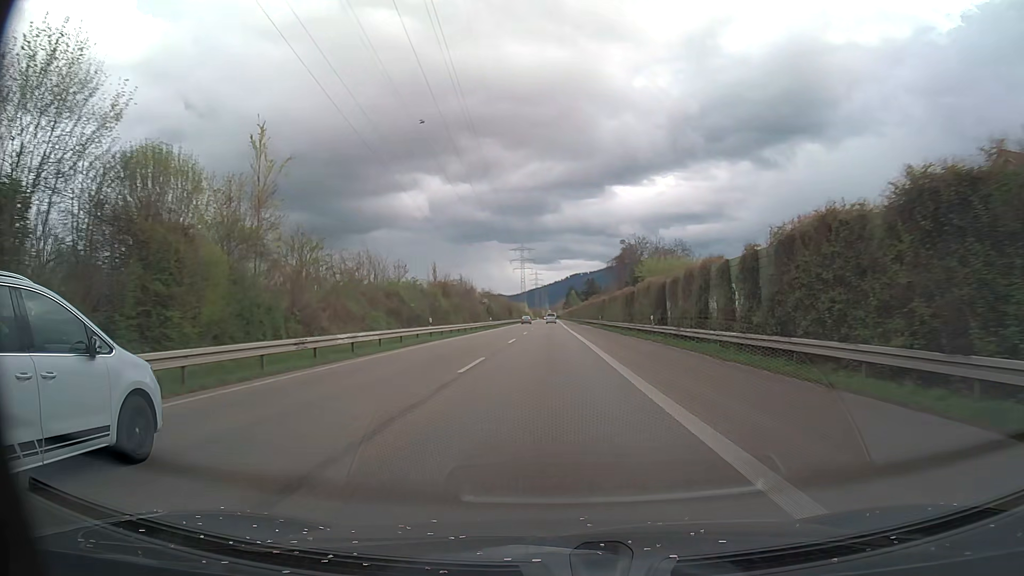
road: trunk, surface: asphalt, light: Day
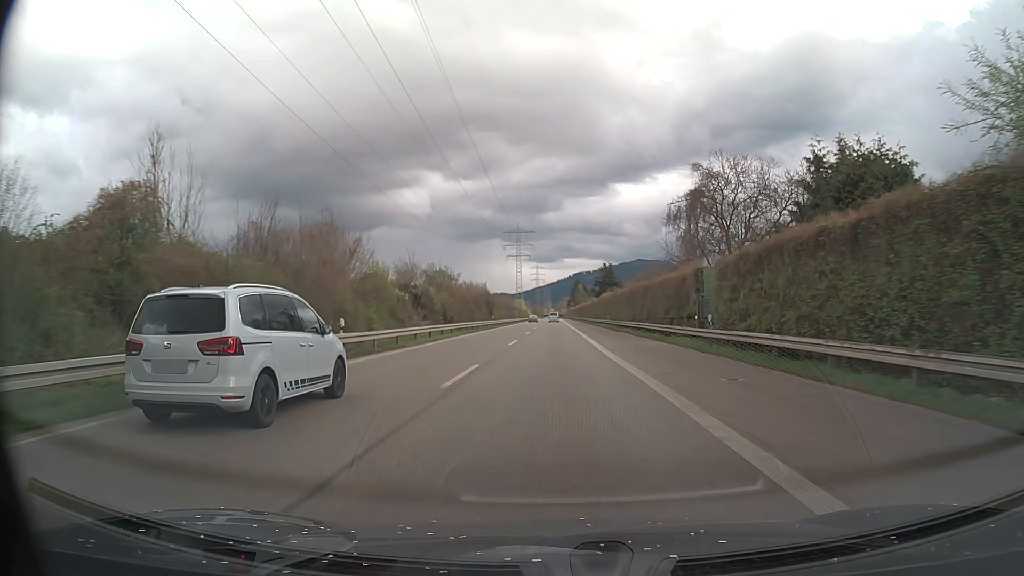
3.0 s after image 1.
(-0.4, +58.1) m; 0°
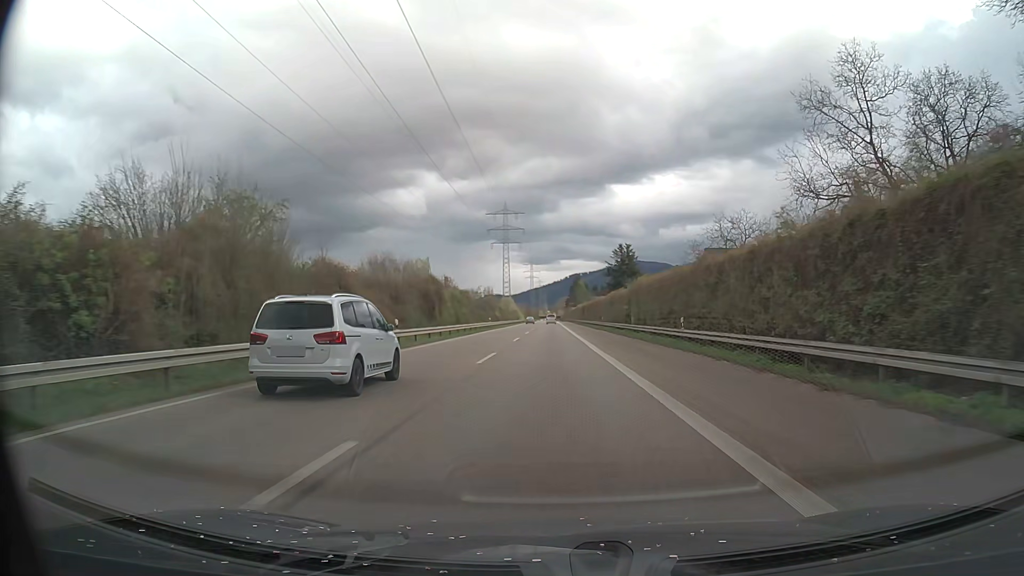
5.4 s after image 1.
(+0.2, +47.2) m; 0°
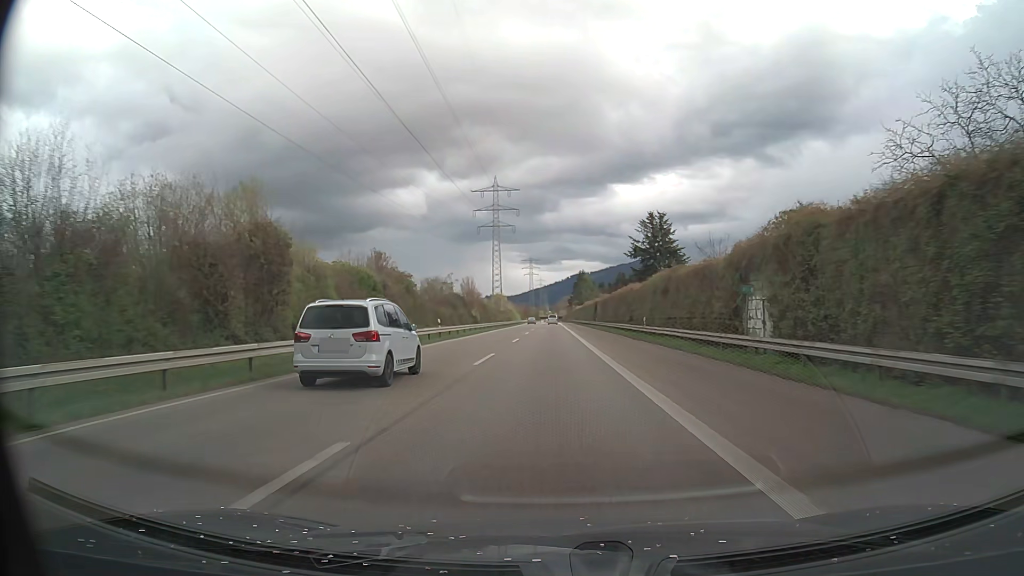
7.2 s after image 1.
(0.0, +36.2) m; 0°
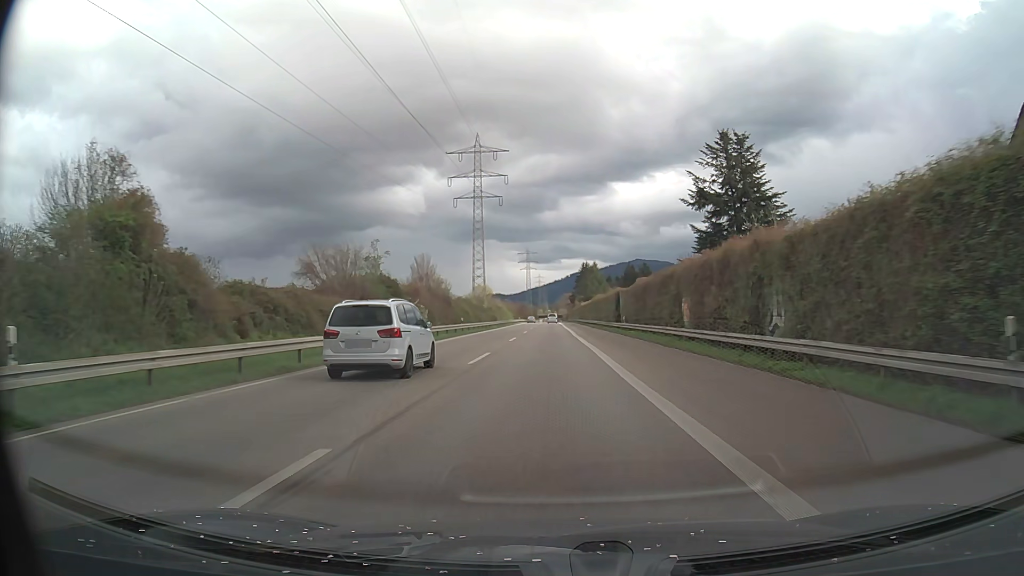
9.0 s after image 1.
(0.0, +36.5) m; 0°
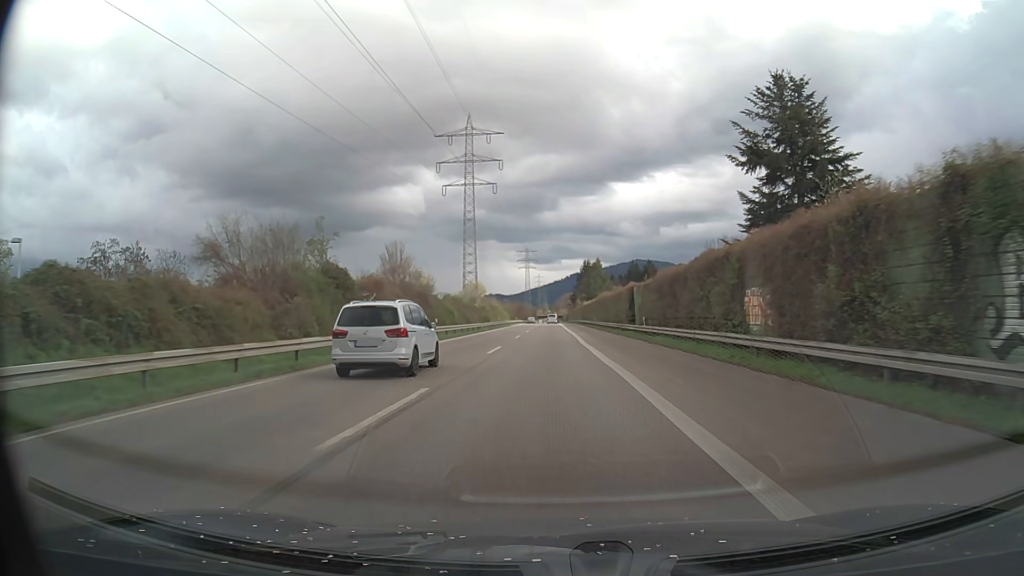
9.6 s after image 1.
(0.0, +12.2) m; 0°
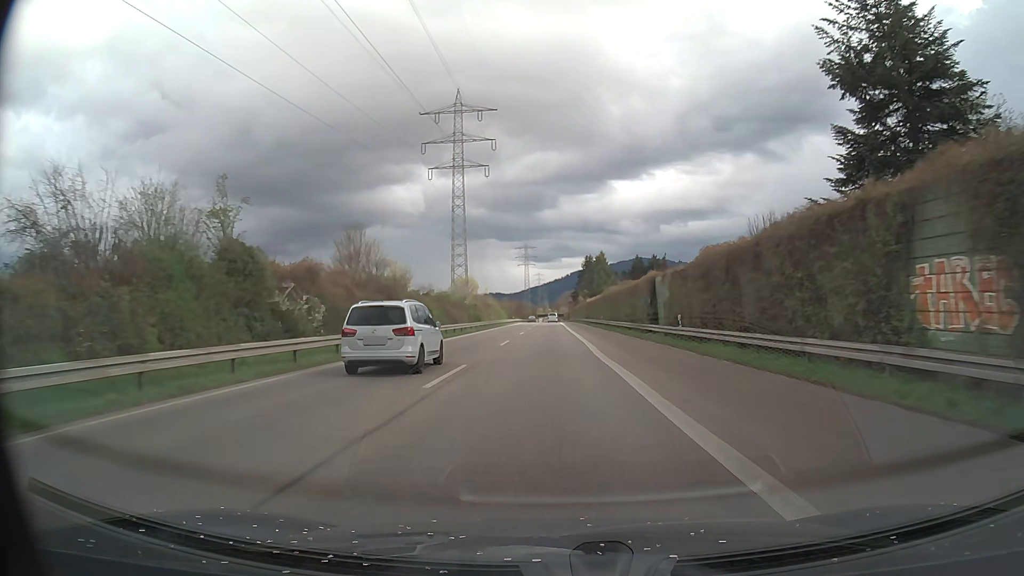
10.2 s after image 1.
(0.0, +12.2) m; 0°
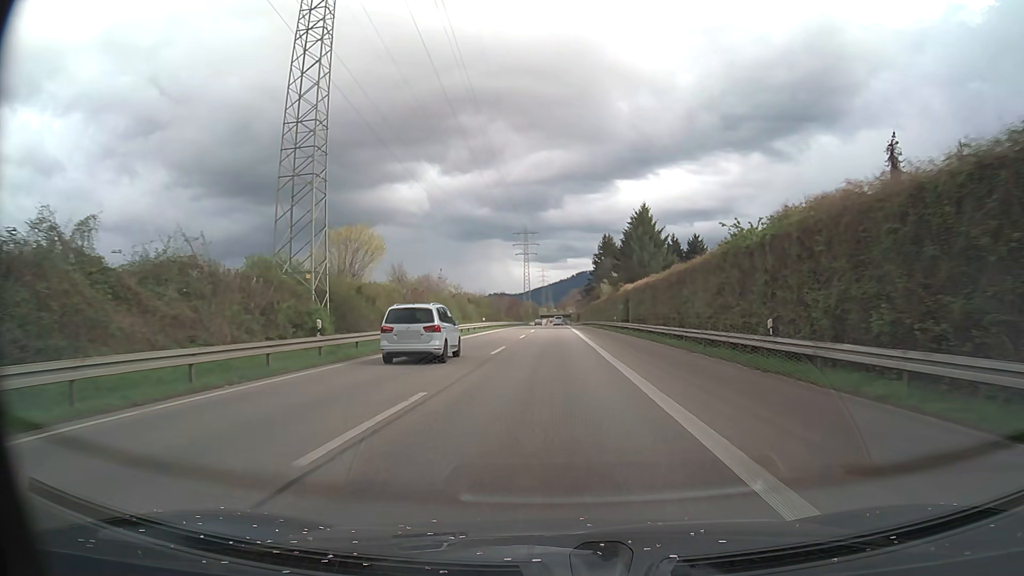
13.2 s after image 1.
(-0.1, +60.9) m; 0°
(0, +10) (0, +20) (0, +30) (0, +40) (0, +50) (0, +60) (0, +70) (0, +80) (0, +90) (0, +100) m
